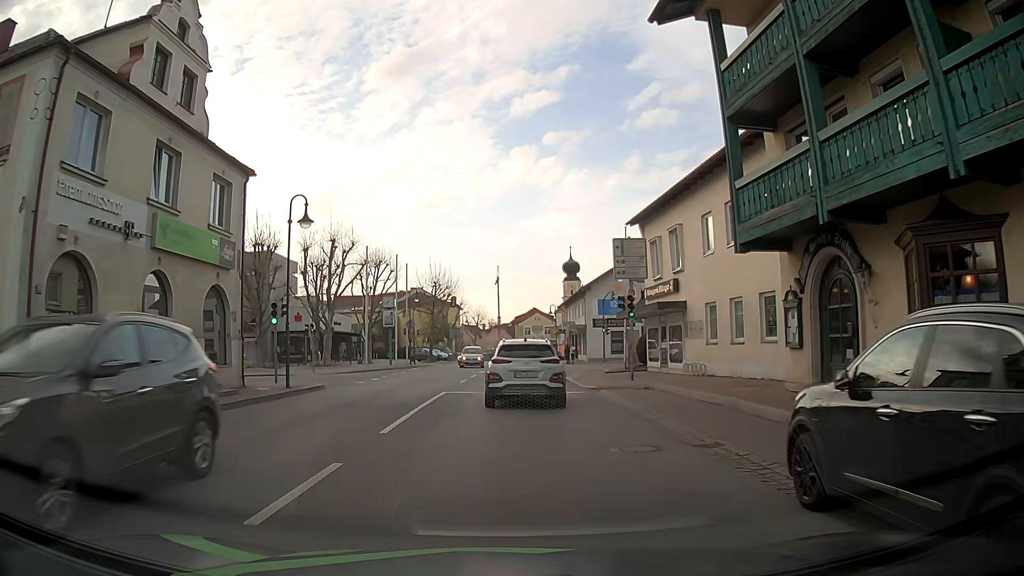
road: secondary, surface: asphalt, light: Day
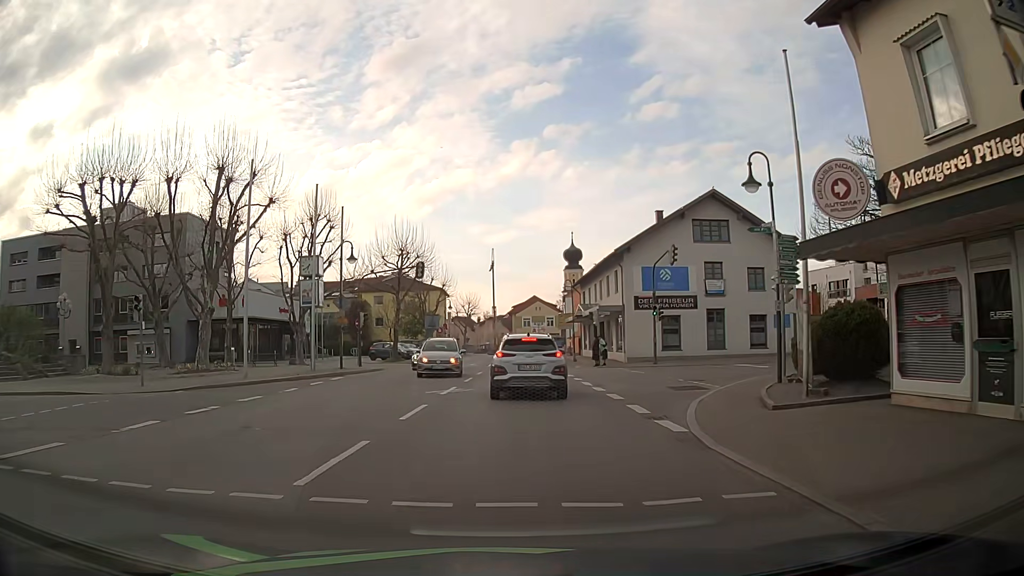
(-0.2, +21.0) m; 0°
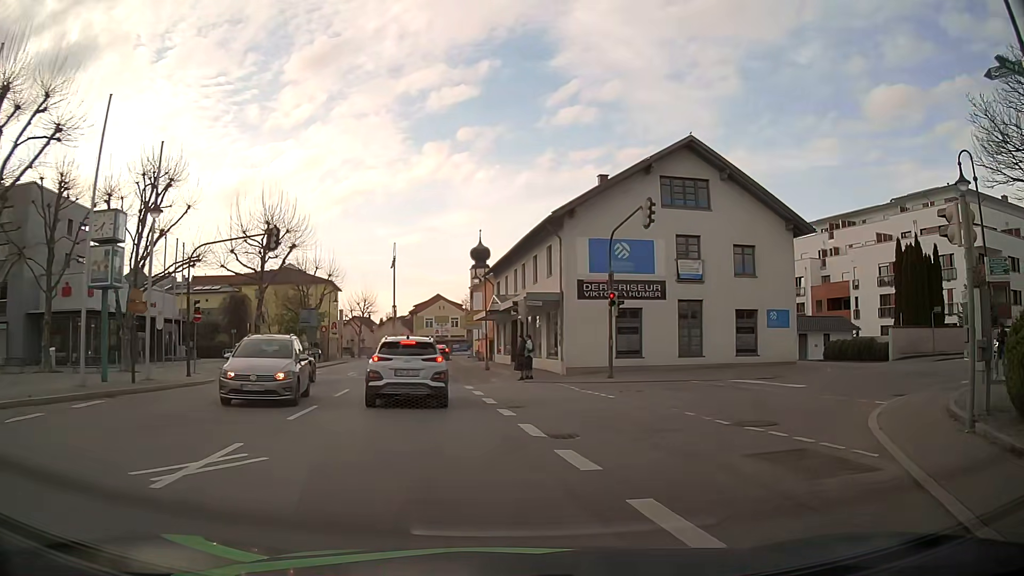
(+0.4, +11.7) m; +7°
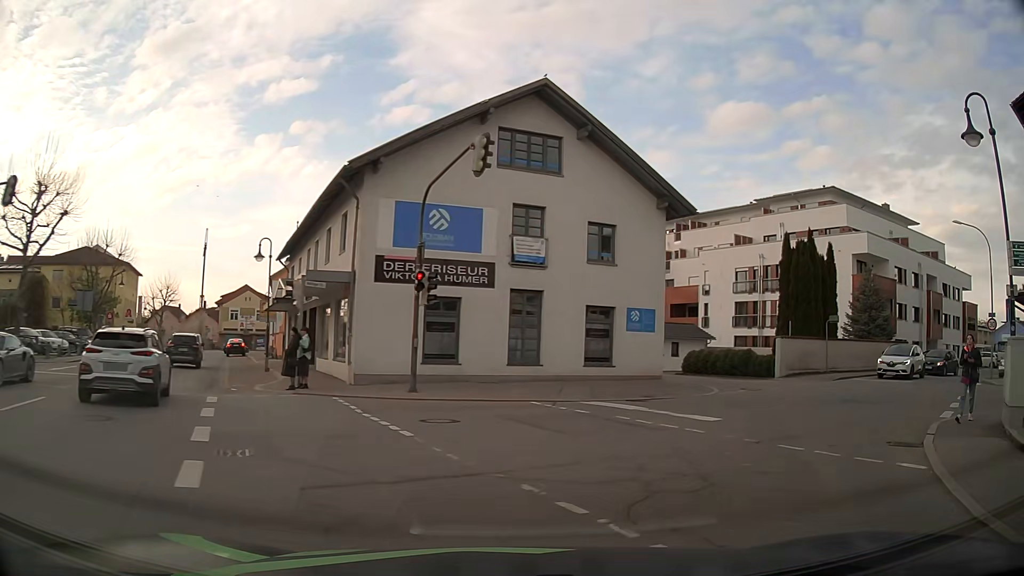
(+0.9, +7.1) m; +16°
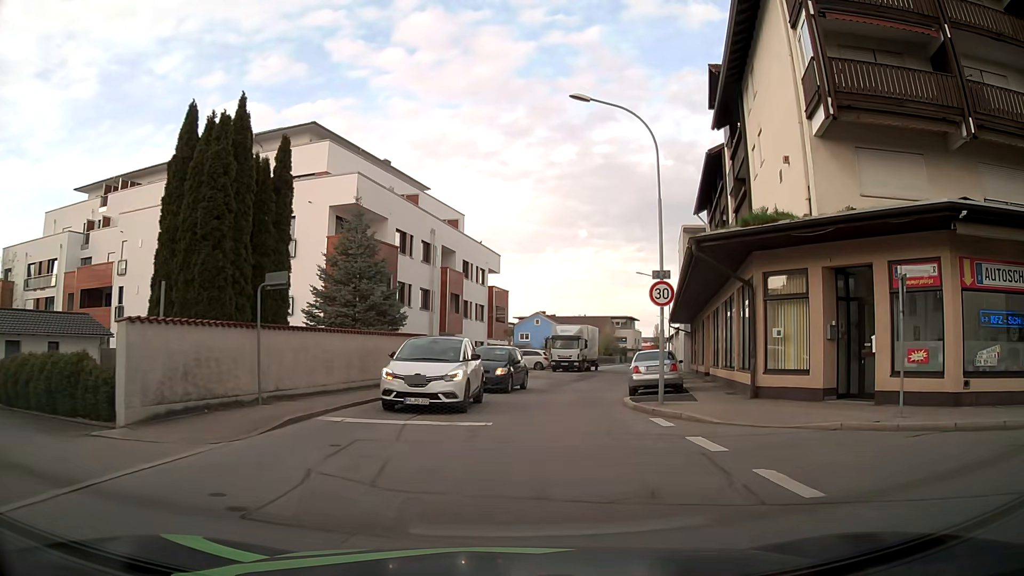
(+8.1, +16.0) m; +45°
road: residential
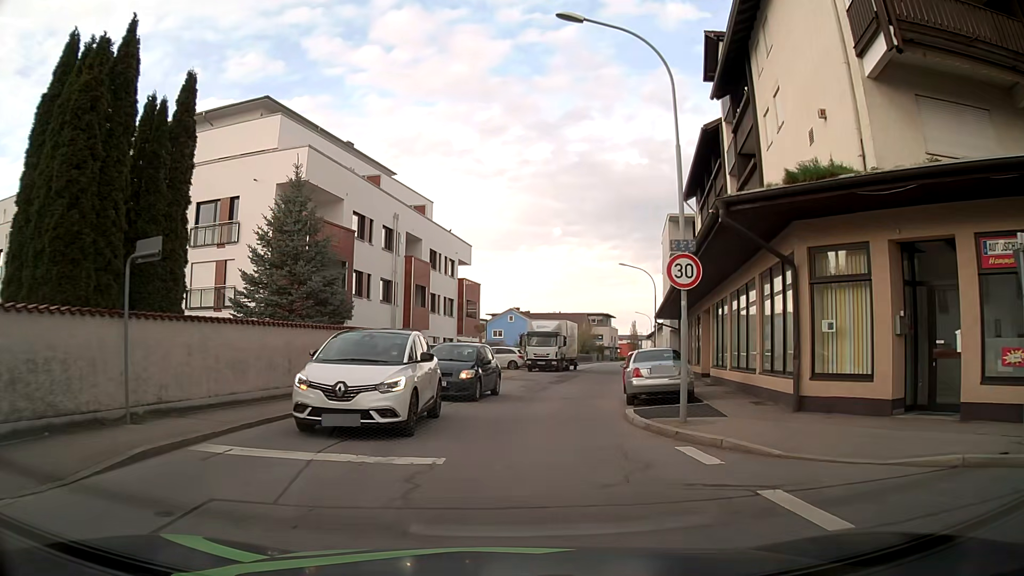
(+0.1, +4.3) m; +3°
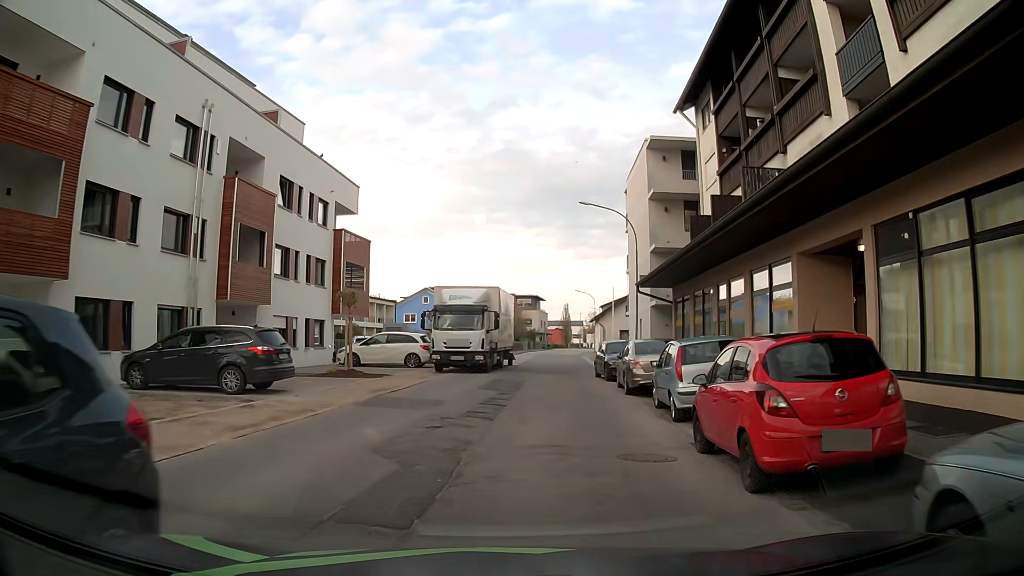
(+1.0, +17.4) m; +7°
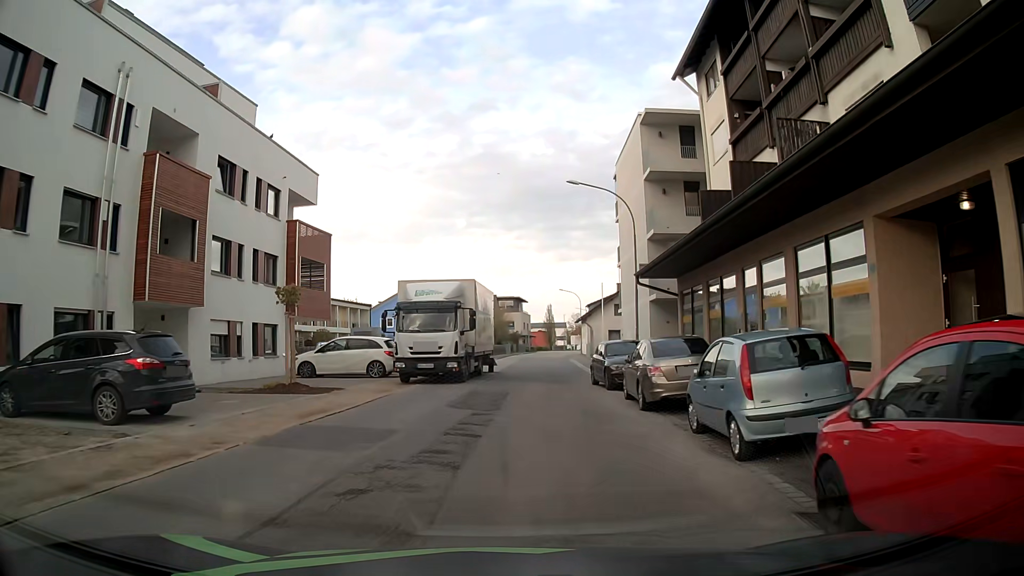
(+0.1, +4.4) m; +3°
(0, +10) (0, +20) (+1, +30) (+1, +40) (+2, +50) (+2, +60) (+2, +70) (+3, +80) (+4, +90) (+5, +100) m
